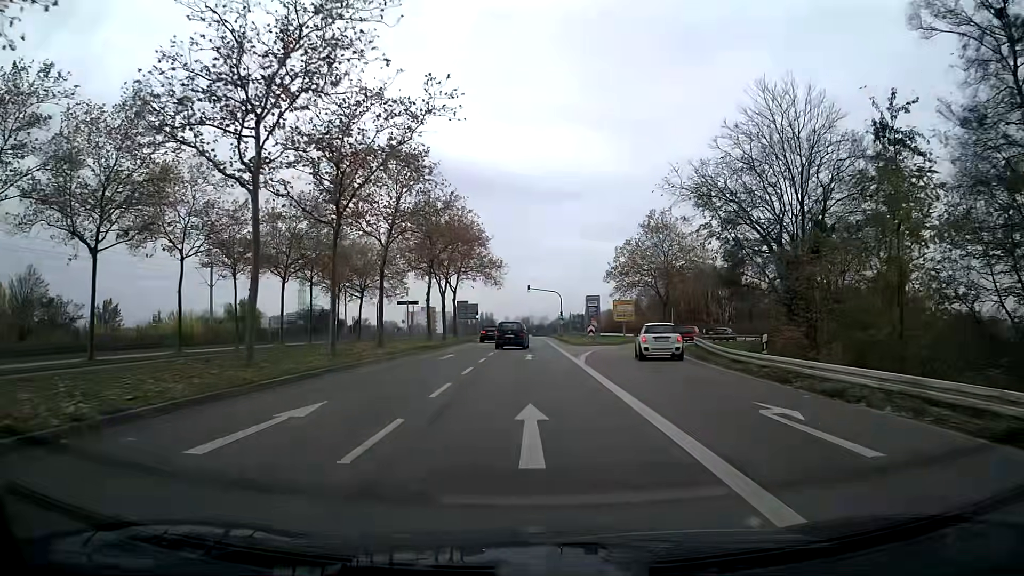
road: secondary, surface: asphalt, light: Day
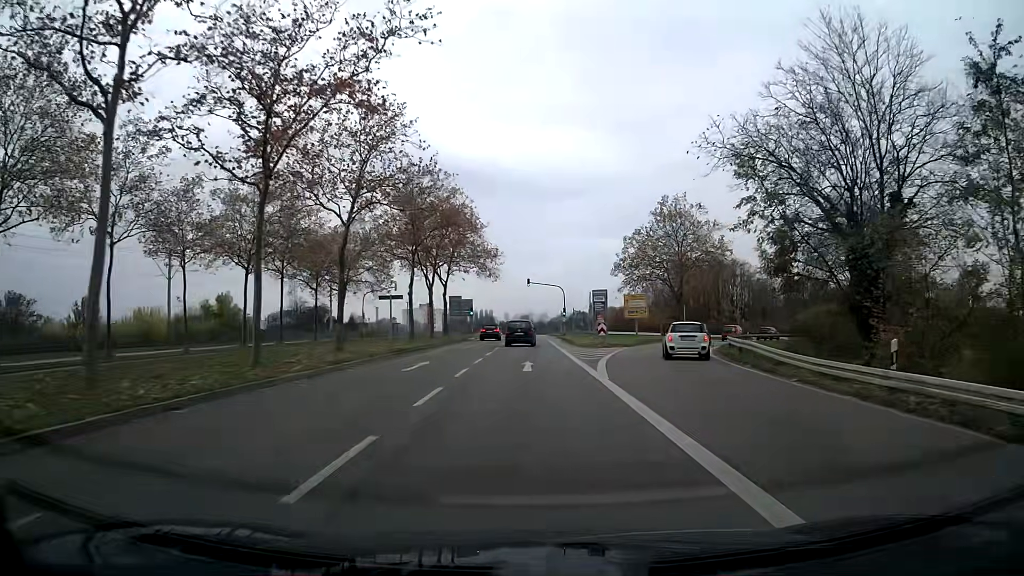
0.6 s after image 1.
(0.0, +7.5) m; 0°
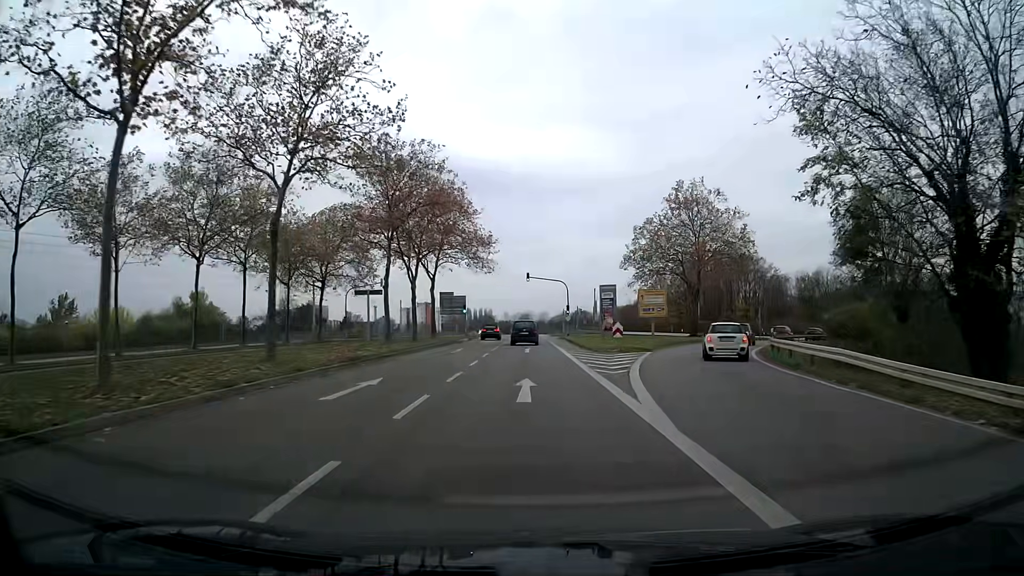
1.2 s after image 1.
(0.0, +7.6) m; 0°
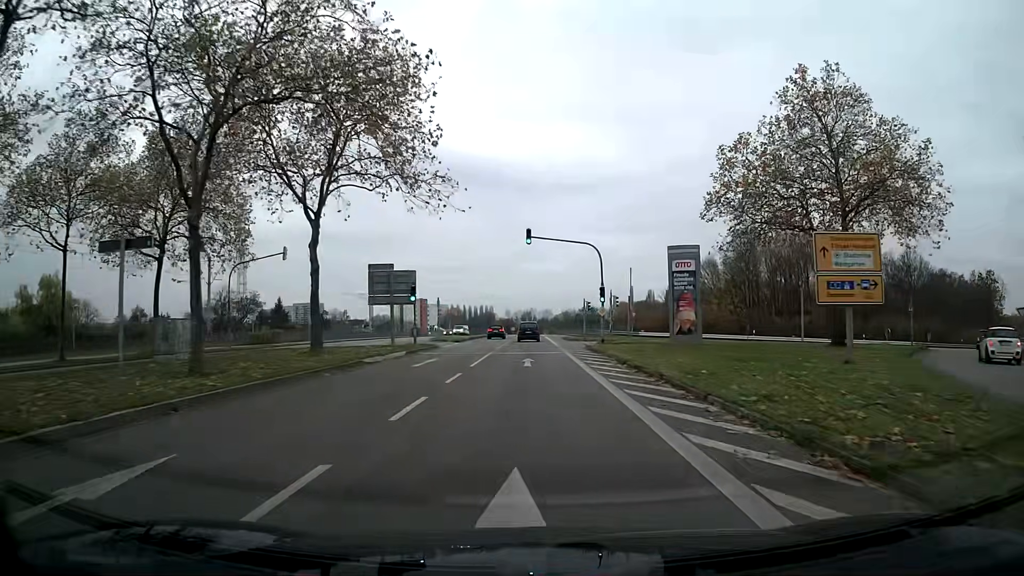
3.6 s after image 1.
(-0.1, +30.4) m; 0°
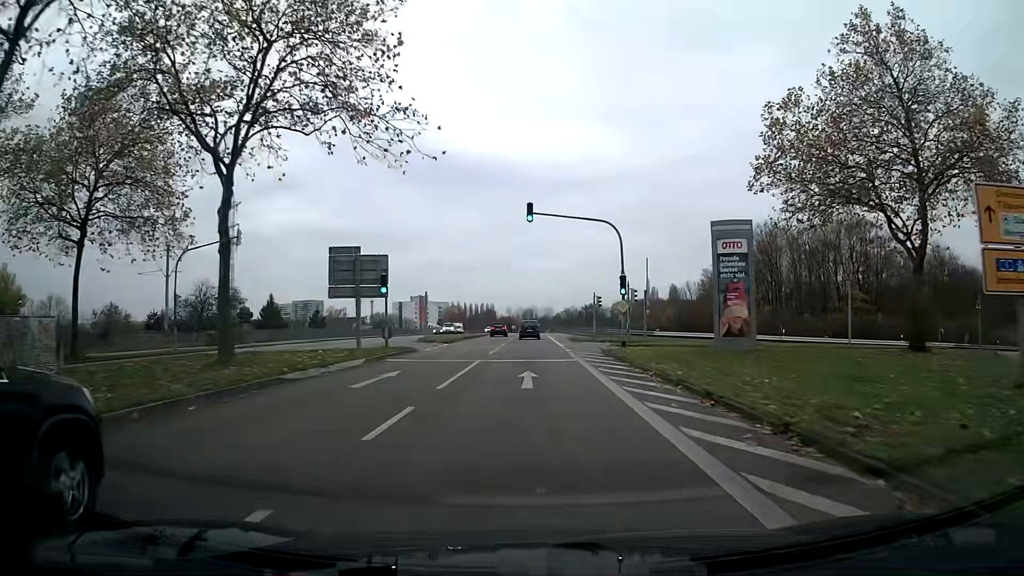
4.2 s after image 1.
(0.0, +7.6) m; 0°
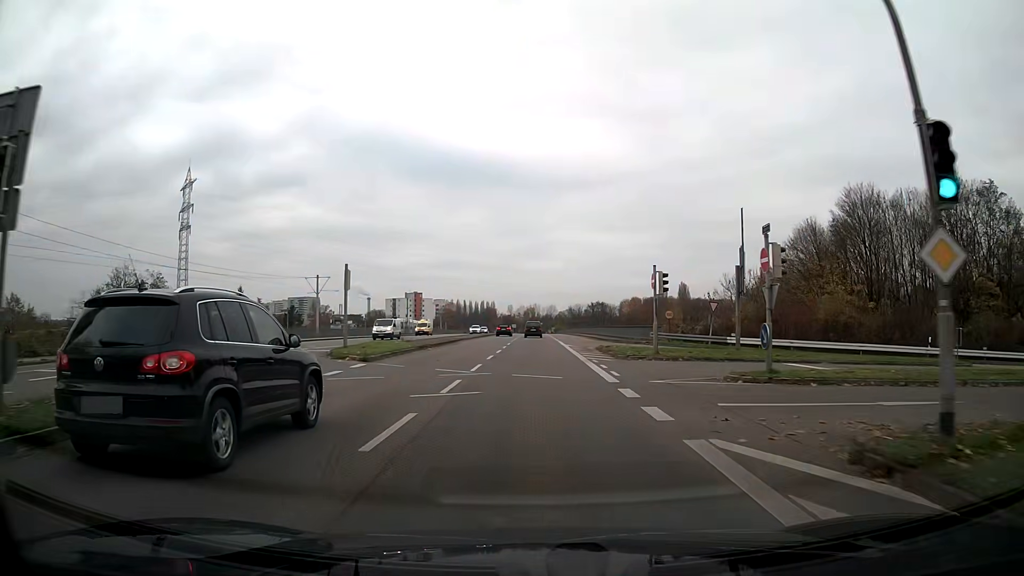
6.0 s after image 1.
(-0.1, +23.0) m; 0°
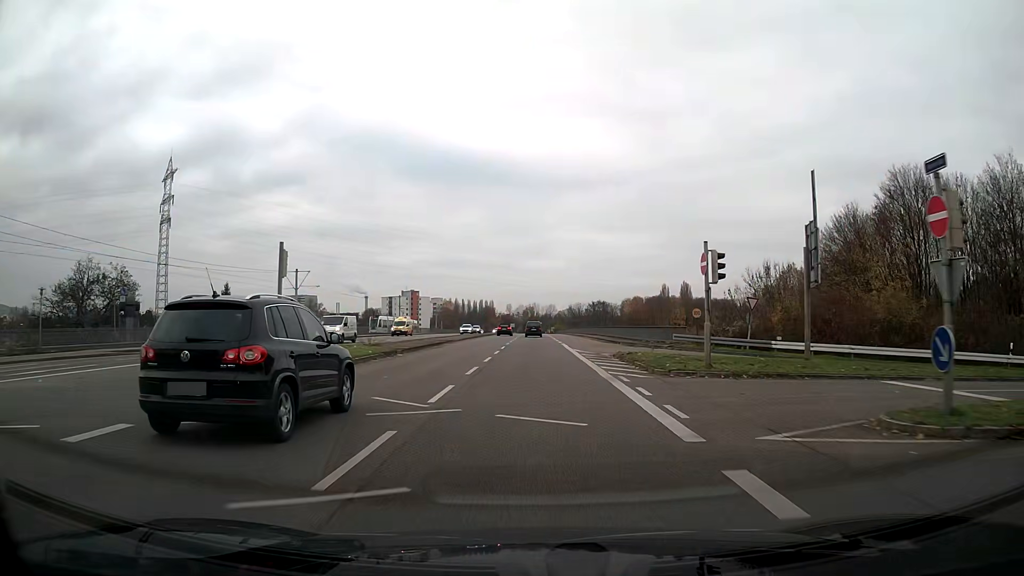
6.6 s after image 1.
(0.0, +7.7) m; 0°
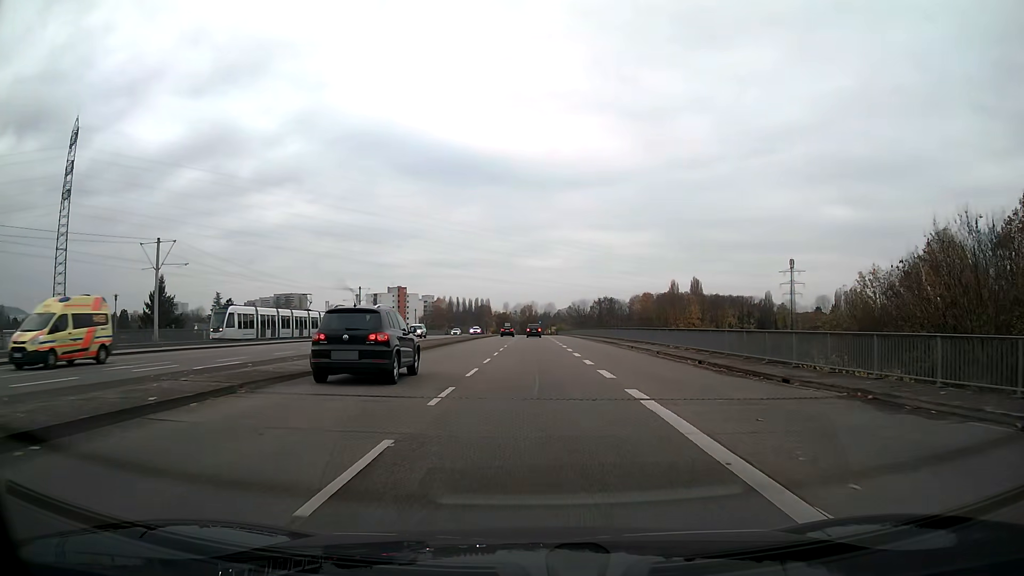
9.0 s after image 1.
(+0.2, +31.0) m; 0°
(0, +10) (0, +20) (0, +30) (0, +40) (0, +50) (0, +60) (0, +70) (0, +80) (0, +90) (0, +100) m
